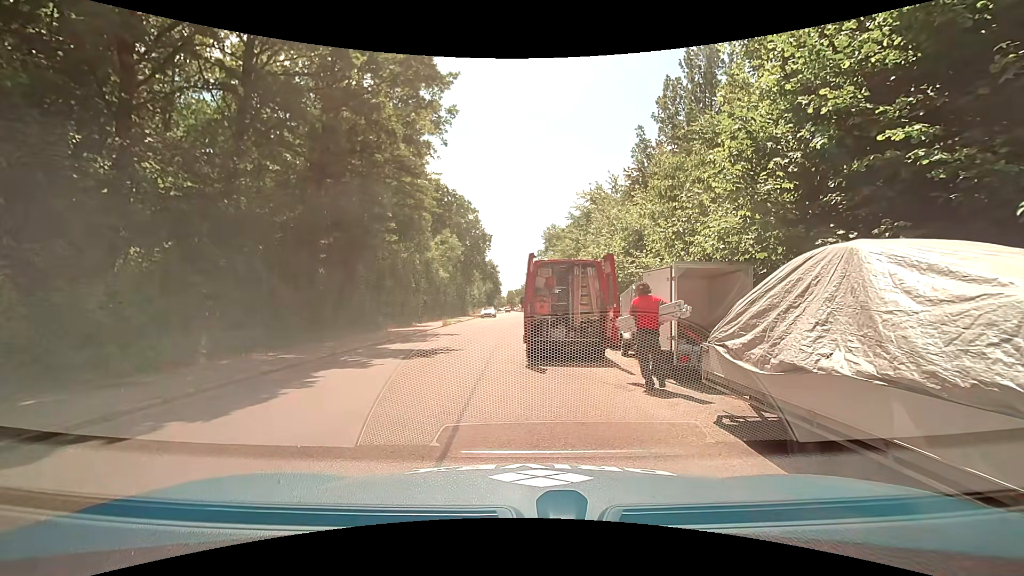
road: residential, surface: asphalt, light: Day
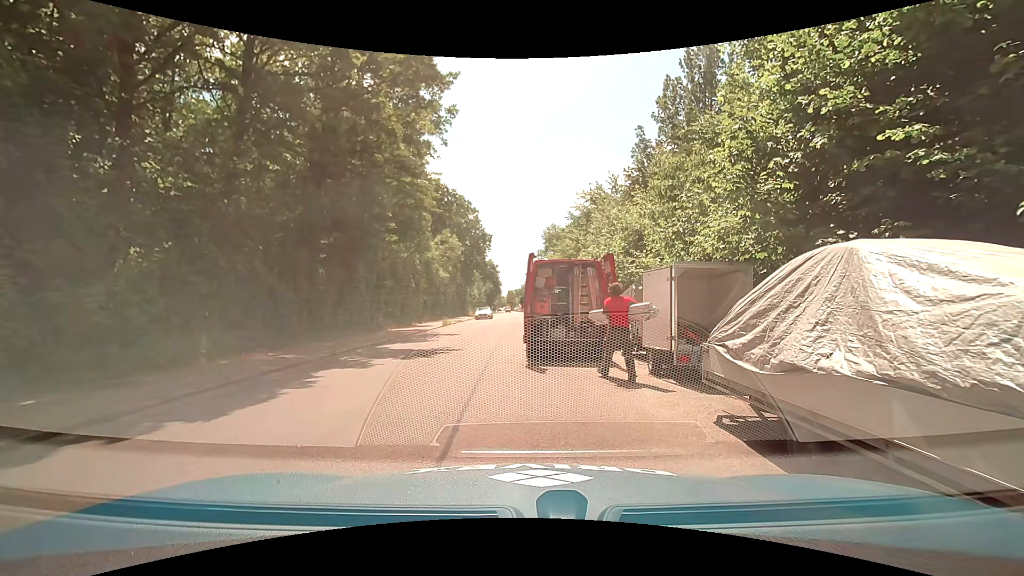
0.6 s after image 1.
(0.0, 0.0) m; 0°
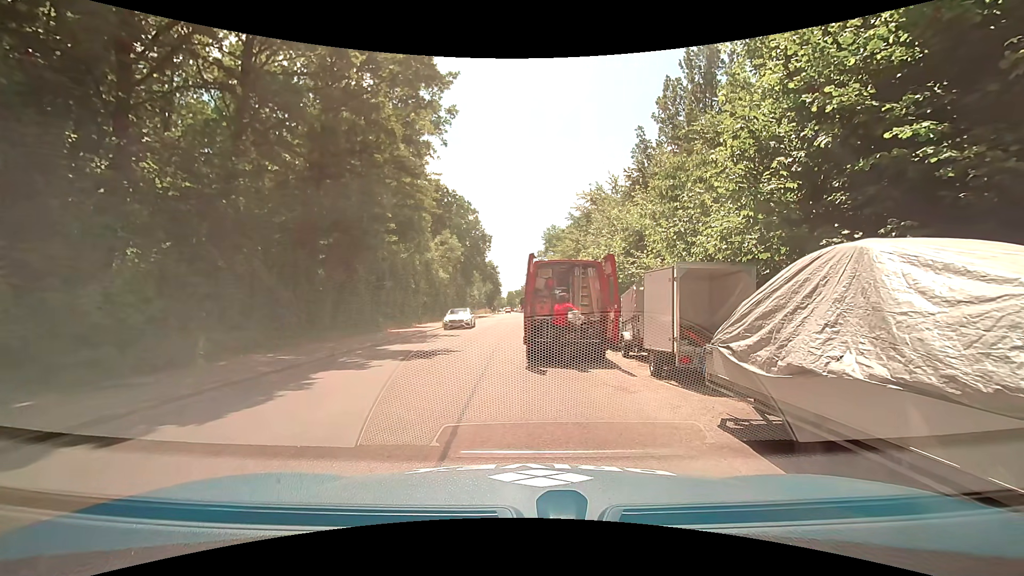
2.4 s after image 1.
(0.0, +0.1) m; 0°
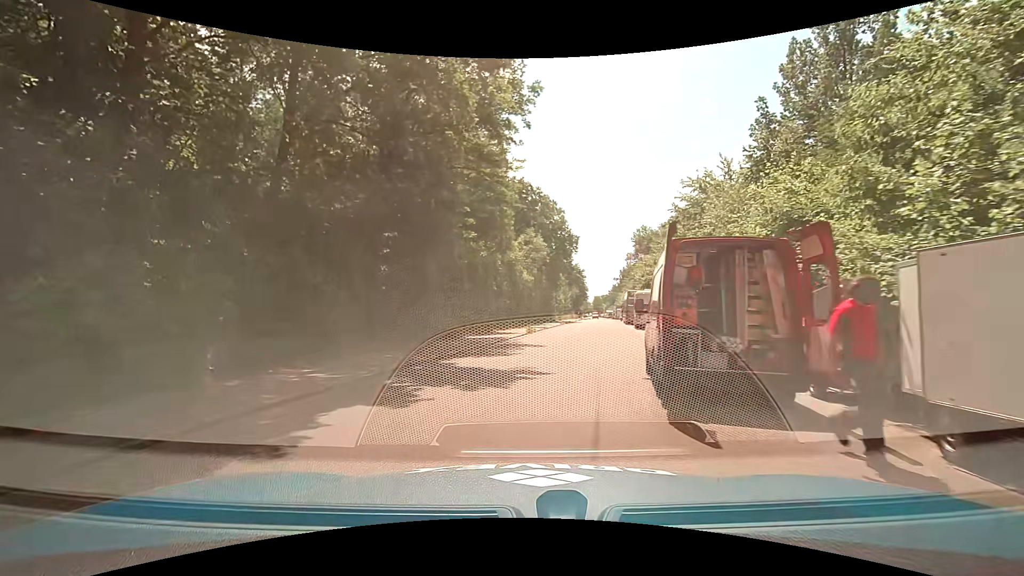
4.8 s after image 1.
(-0.4, +4.9) m; -12°
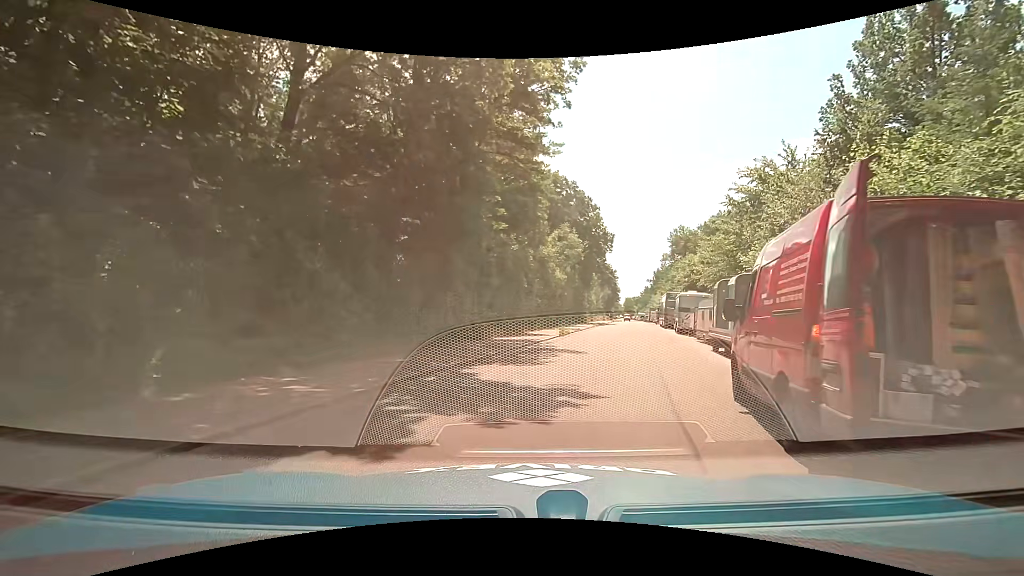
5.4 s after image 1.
(-0.1, +3.0) m; -3°
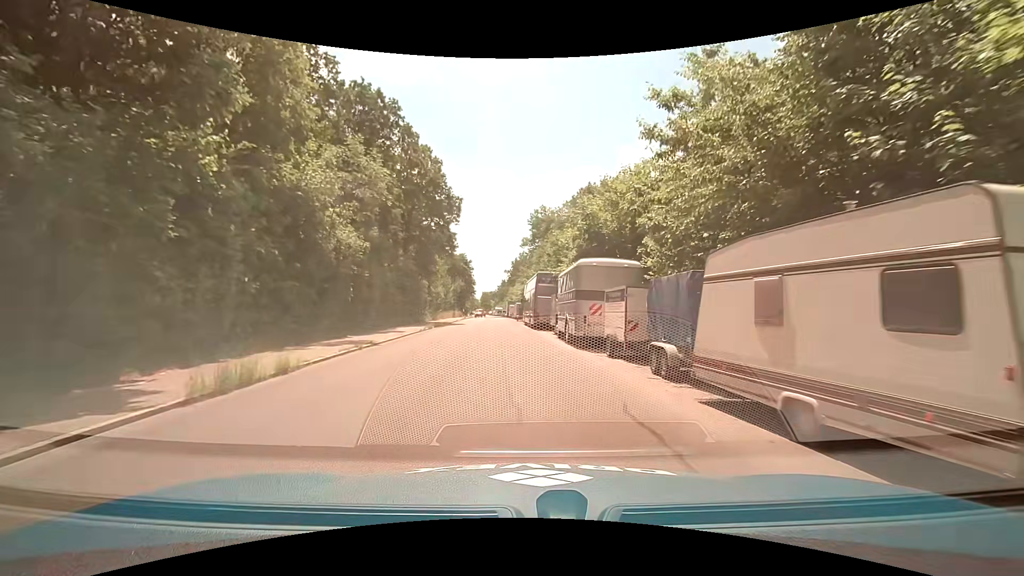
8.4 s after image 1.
(+5.3, +22.6) m; +18°
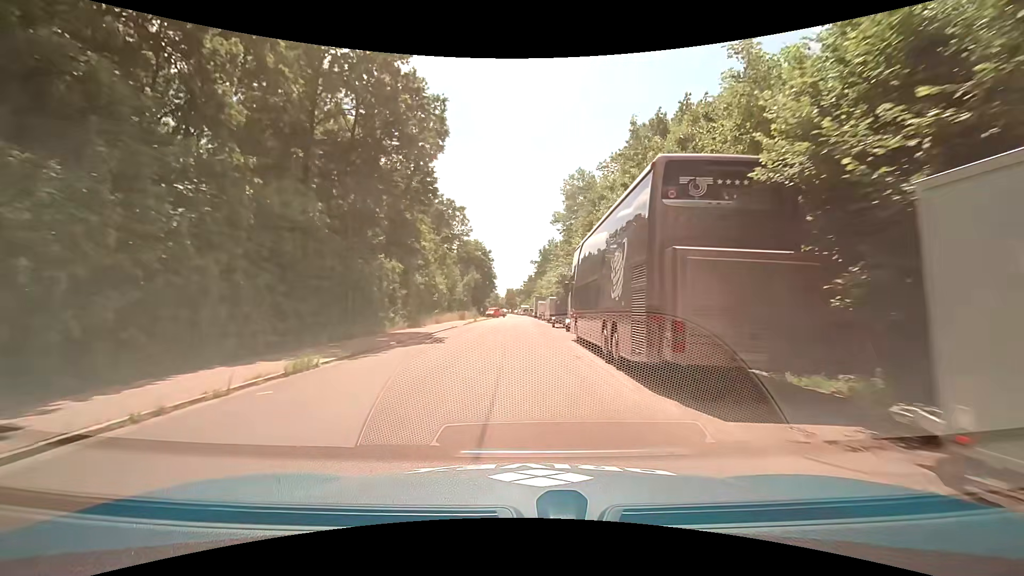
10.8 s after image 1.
(-1.0, +26.2) m; -3°
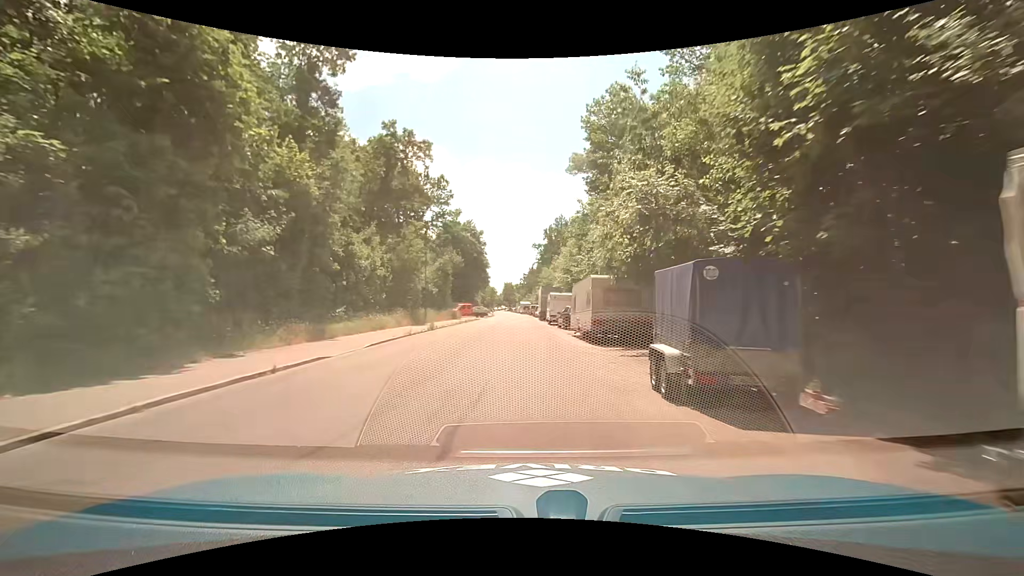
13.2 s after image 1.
(-0.4, +28.6) m; -1°
(0, +10) (0, +20) (0, +30) (0, +40) (0, +50) (0, +60) (0, +70) (0, +80) (0, +90) (-1, +100) m
